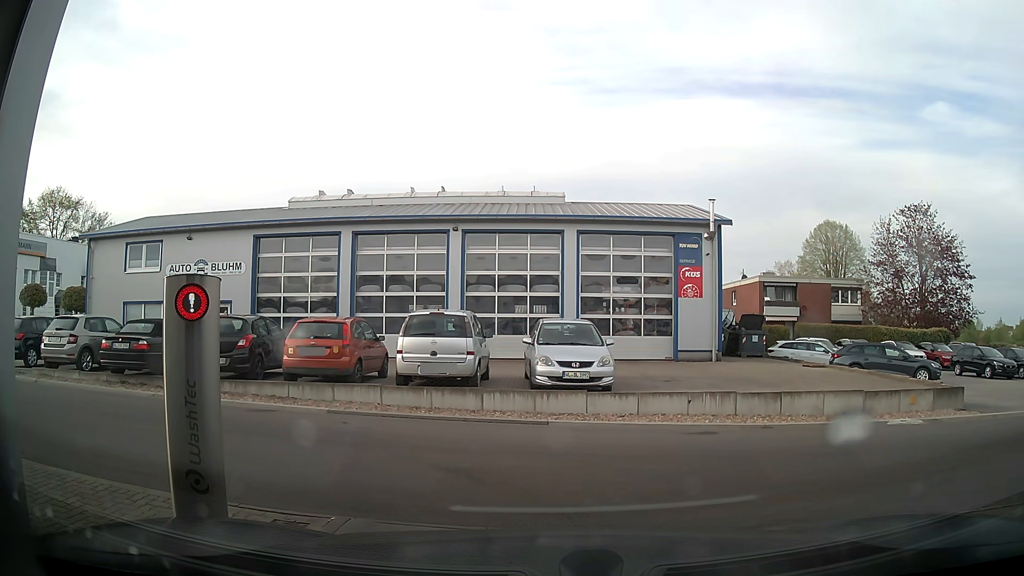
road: service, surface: asphalt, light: Day
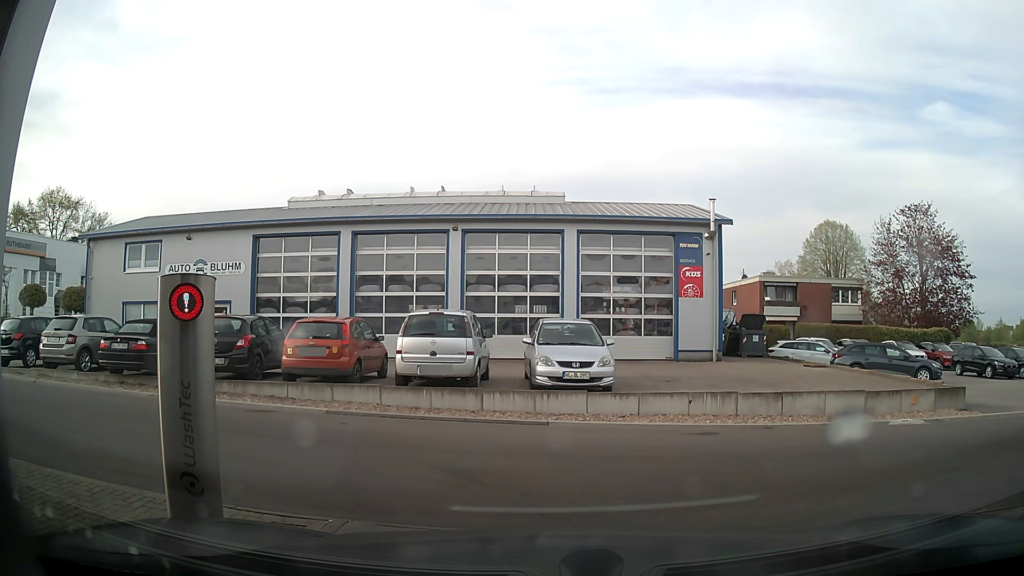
(0.0, 0.0) m; 0°
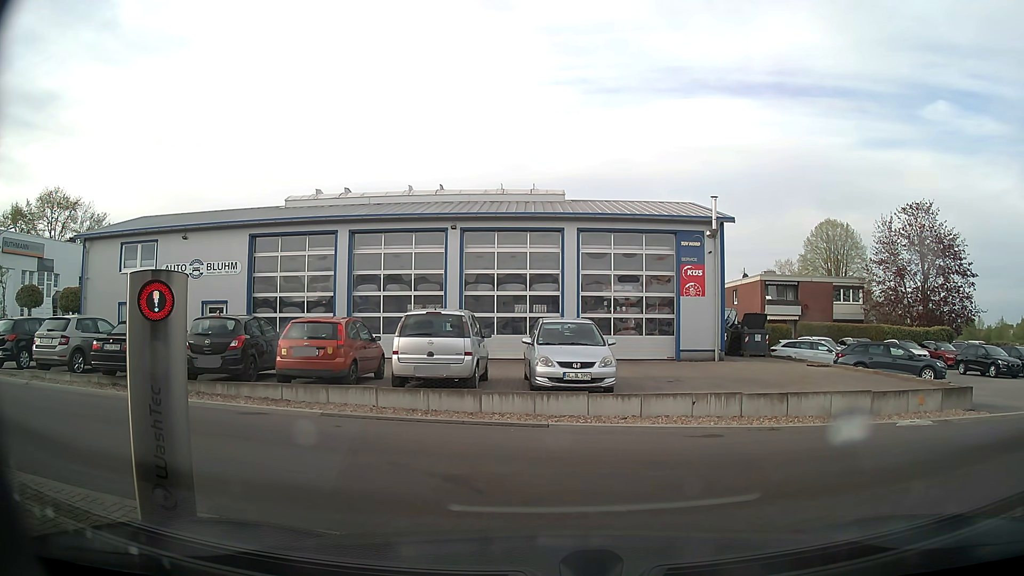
(0.0, +0.2) m; 0°
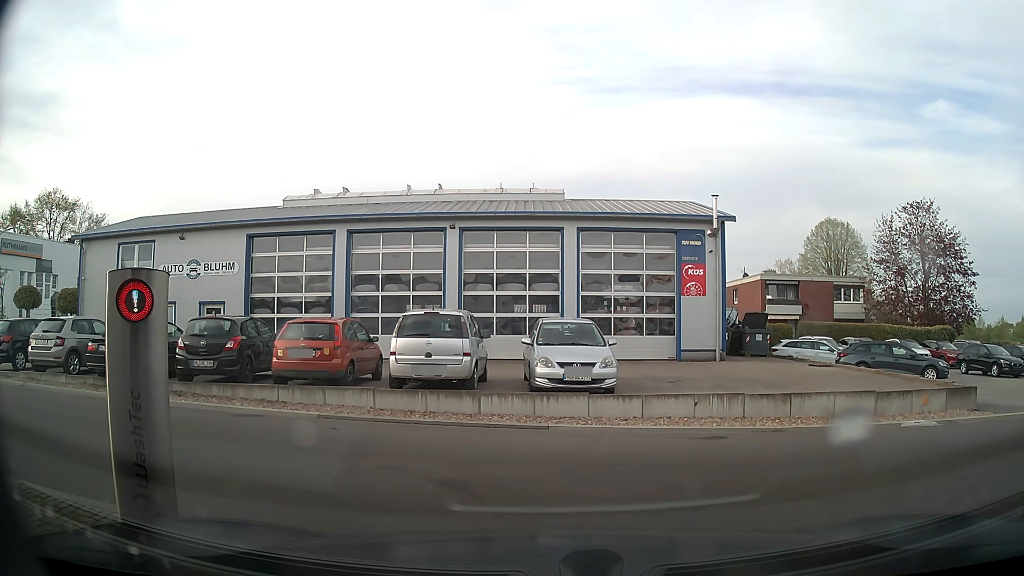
(0.0, +0.1) m; 0°
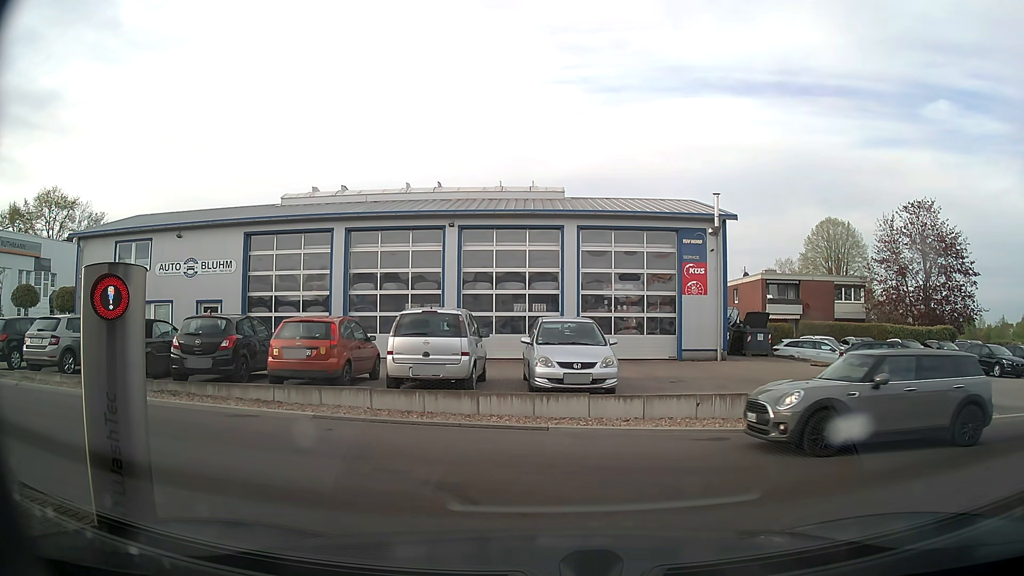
(0.0, +0.2) m; 0°
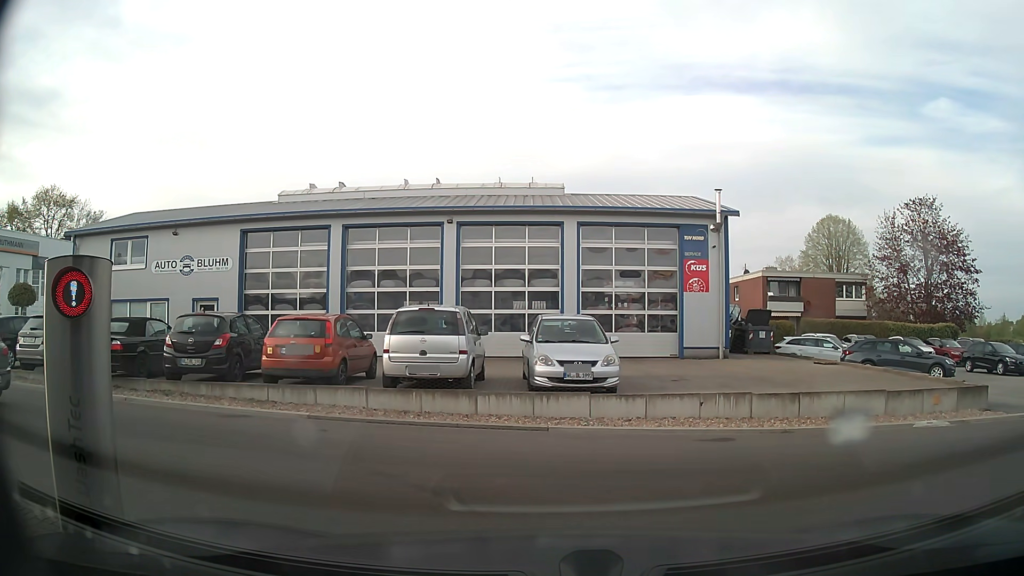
(0.0, +0.3) m; 0°
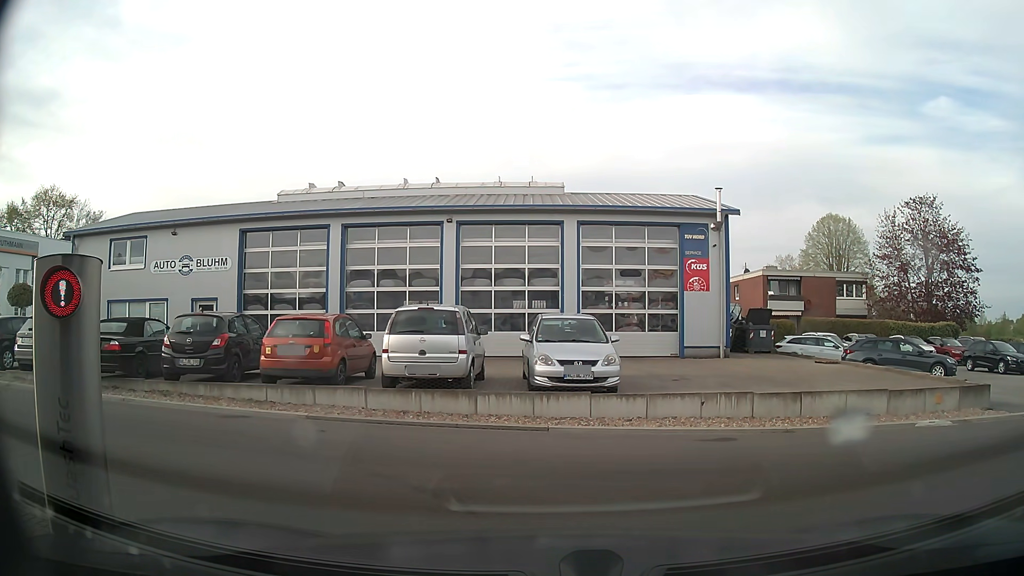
(0.0, +0.1) m; 0°
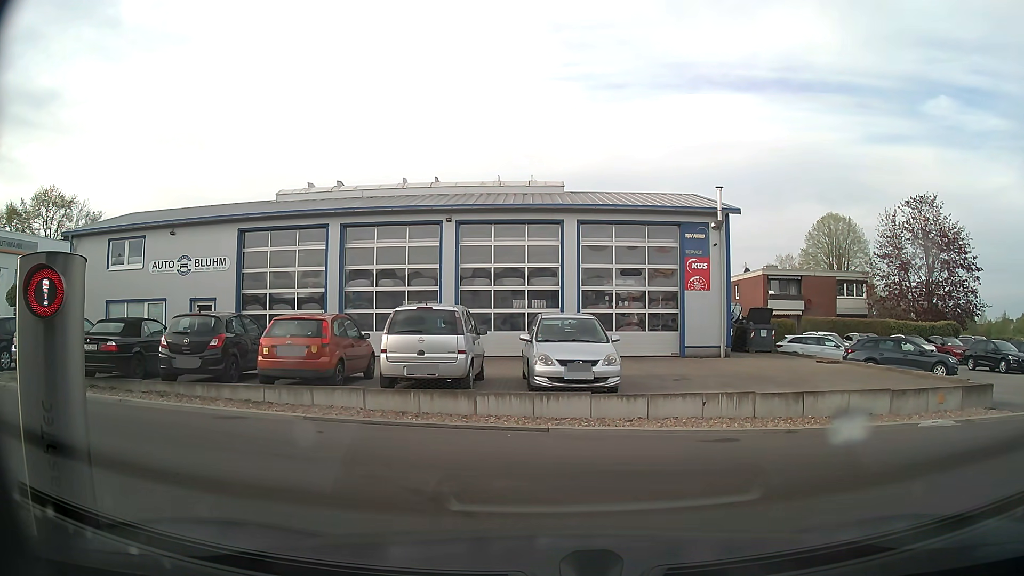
(0.0, +0.1) m; 0°
